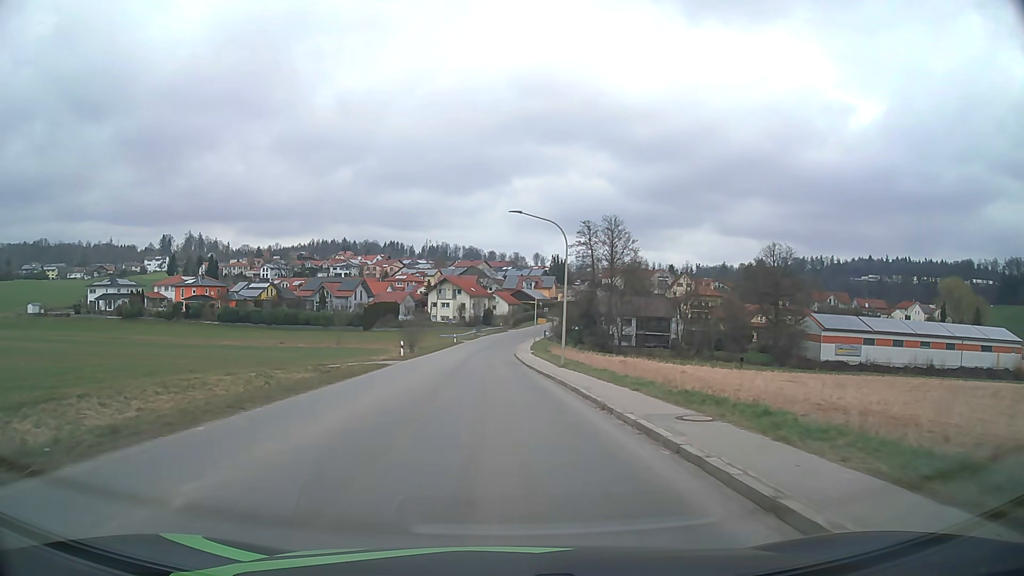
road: tertiary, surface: asphalt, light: Day
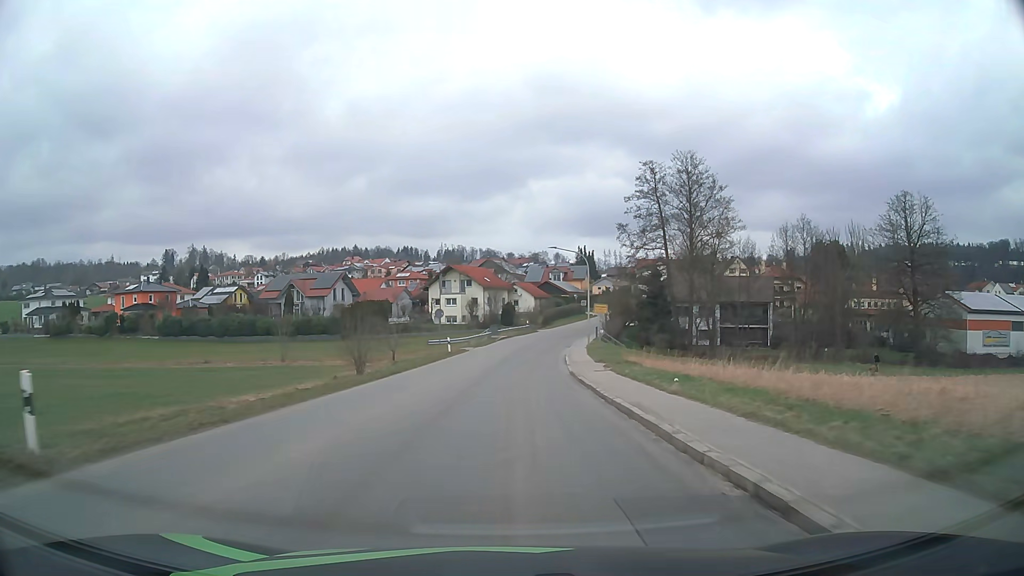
(-0.8, +35.0) m; -2°
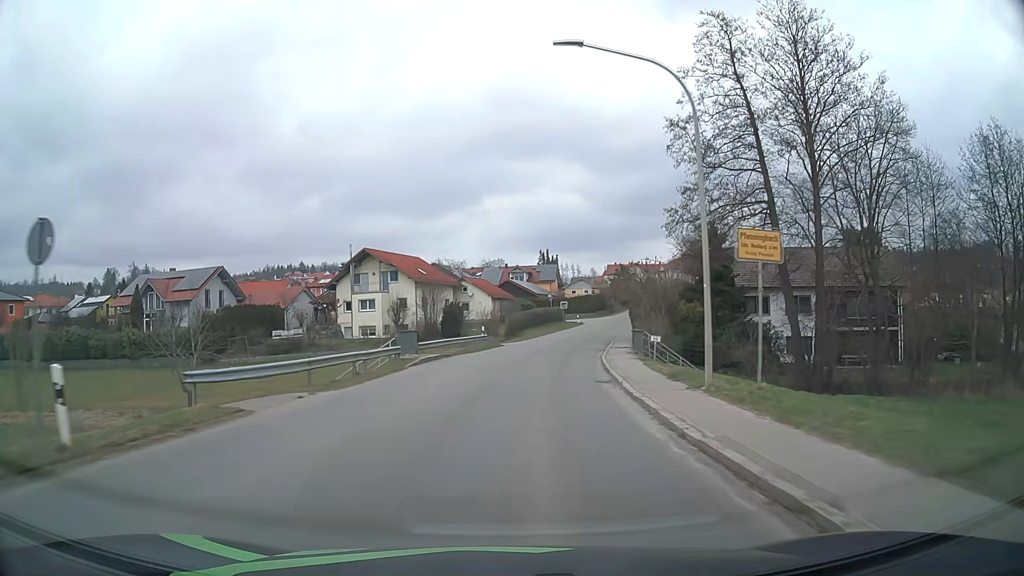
(+1.1, +36.0) m; +4°
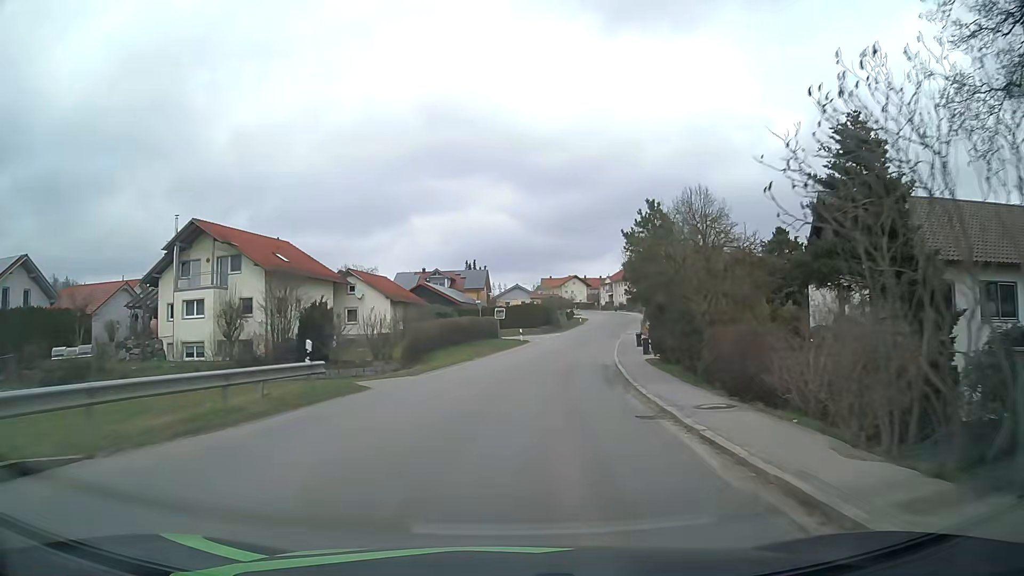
(+1.3, +26.7) m; +6°
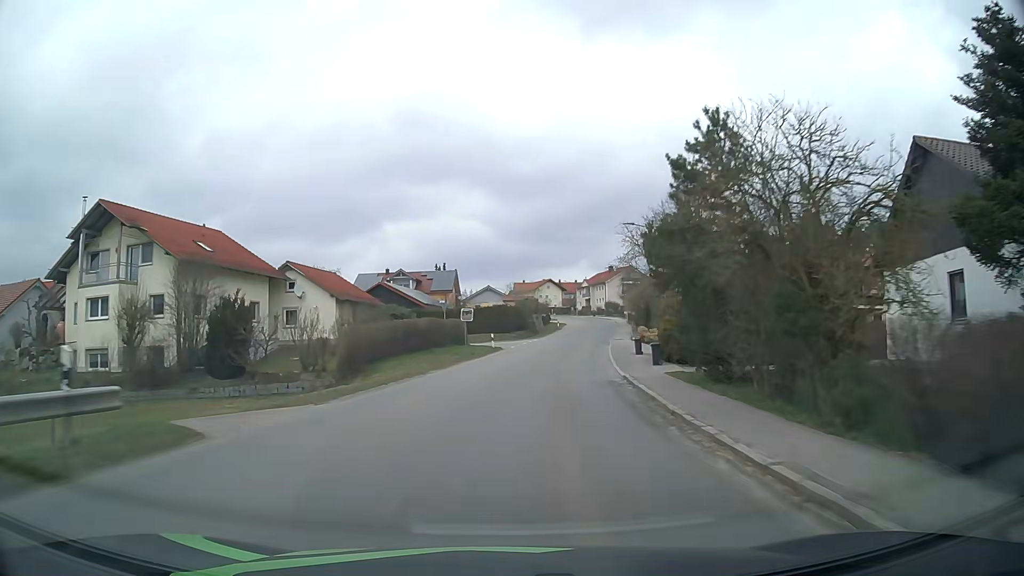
(+0.2, +8.8) m; +2°
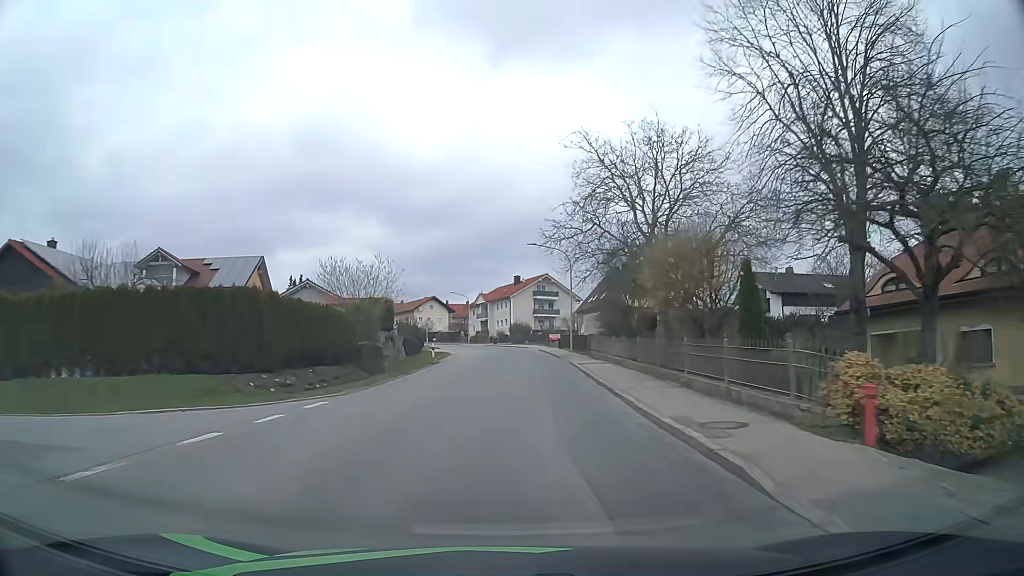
(+4.2, +43.7) m; +9°
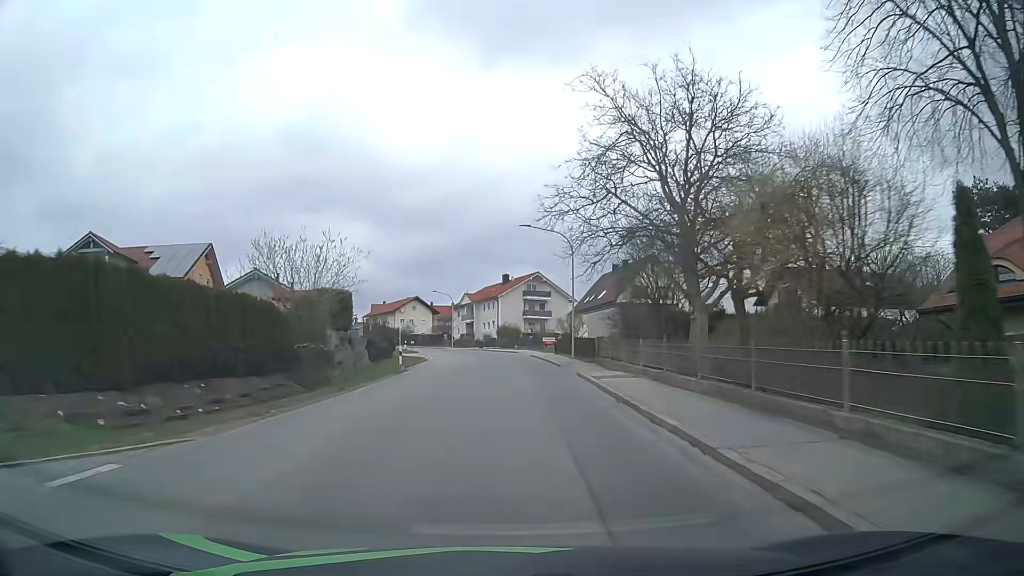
(+0.1, +8.6) m; +1°
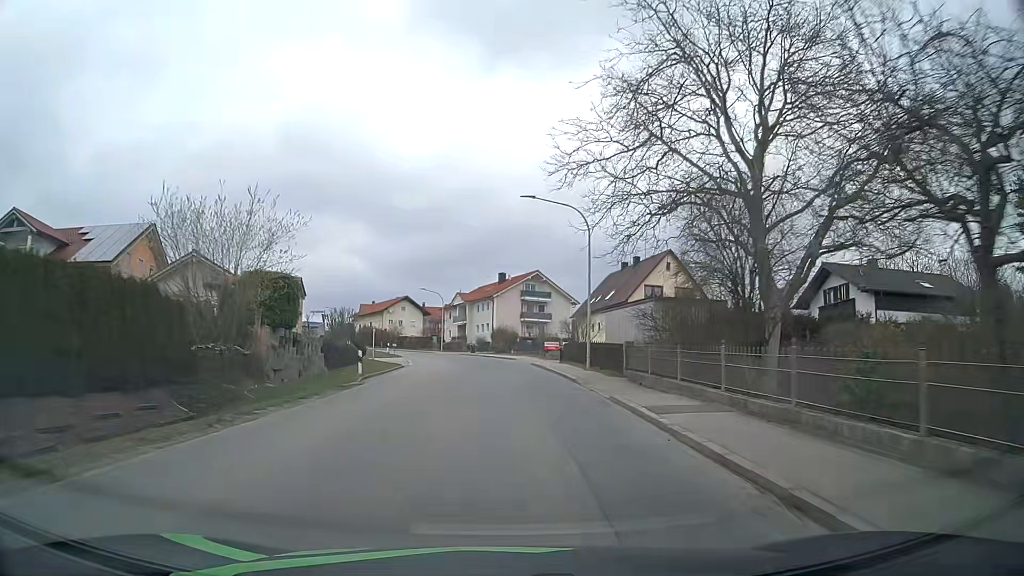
(0.0, +8.6) m; 0°
(0, +10) (0, +20) (0, +30) (-1, +40) (-2, +50) (-4, +60) (-7, +69) (-10, +79) (-15, +88) (-19, +96) m
